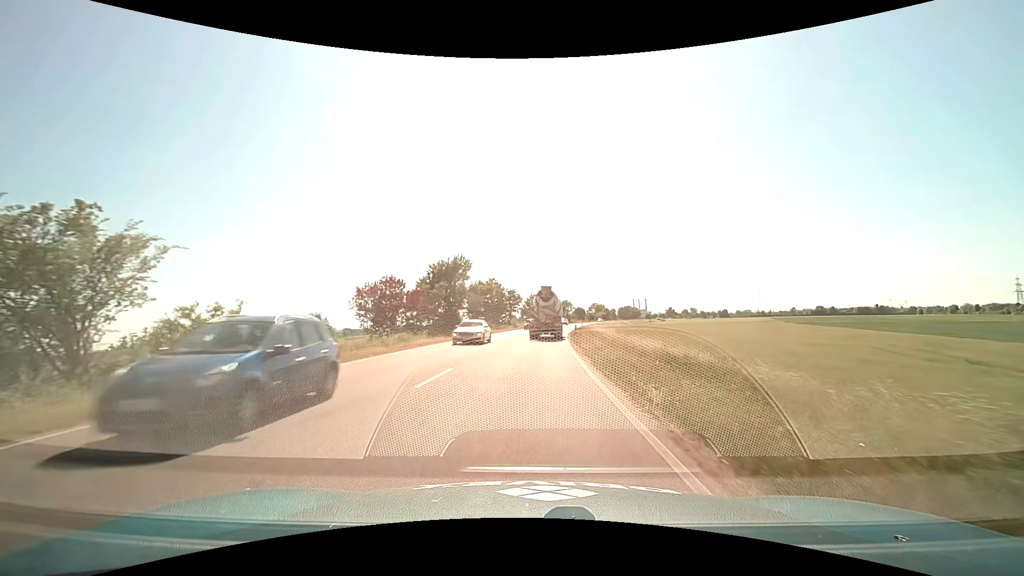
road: primary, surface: asphalt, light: Day
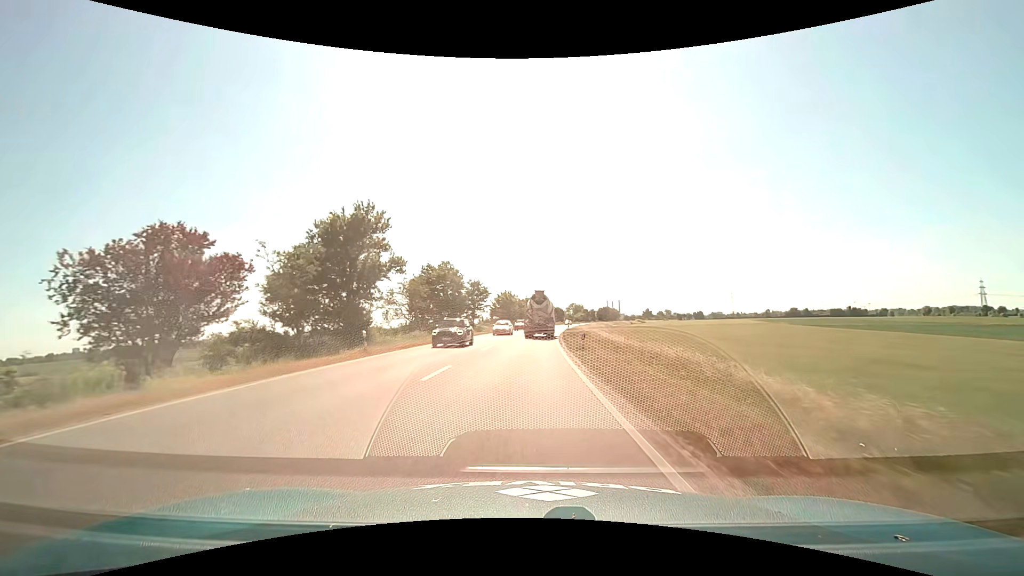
(+0.5, +23.2) m; +3°
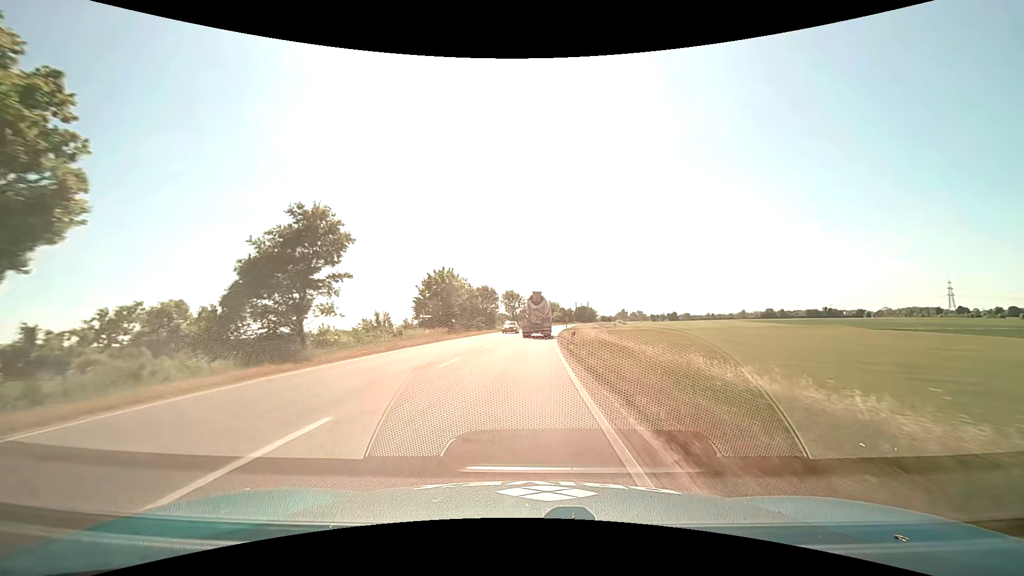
(+1.5, +45.3) m; +4°
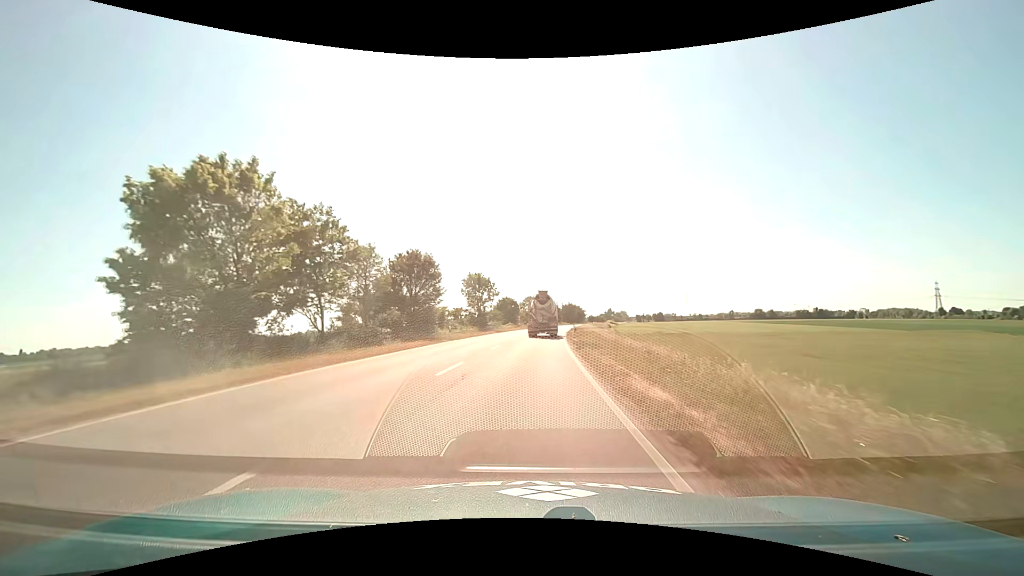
(+0.8, +39.2) m; +2°
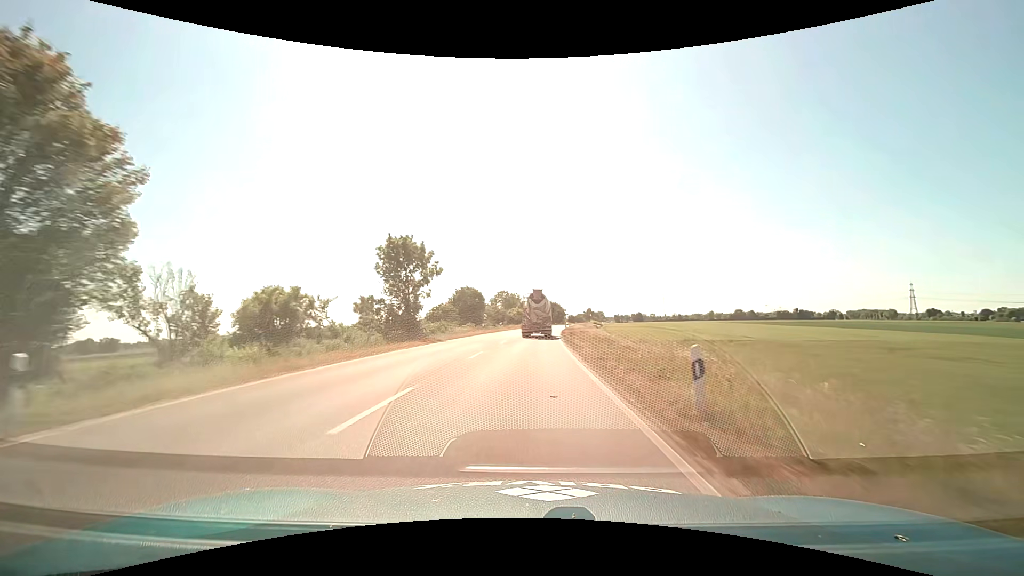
(+0.8, +30.7) m; +3°
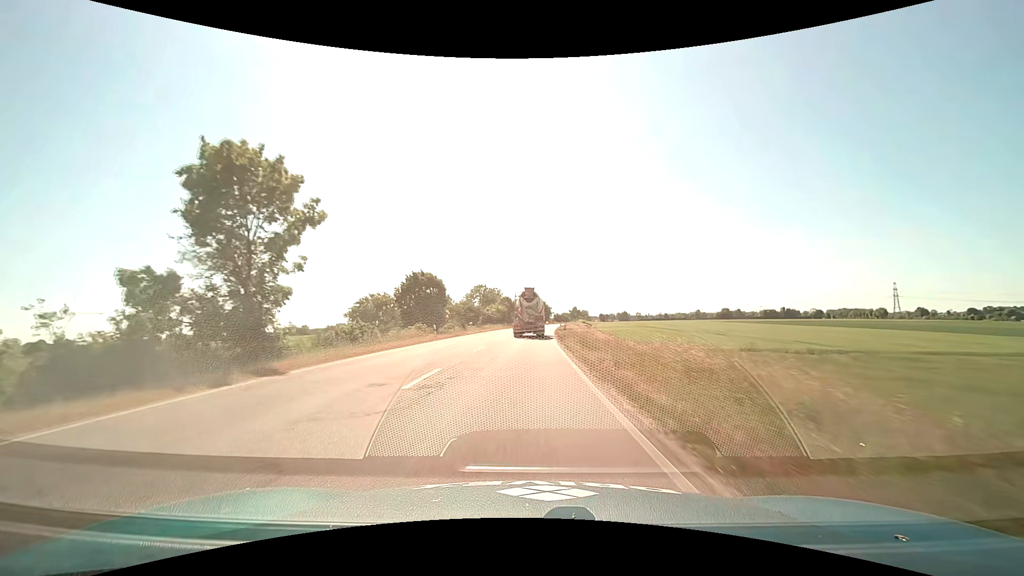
(+0.4, +20.8) m; +2°
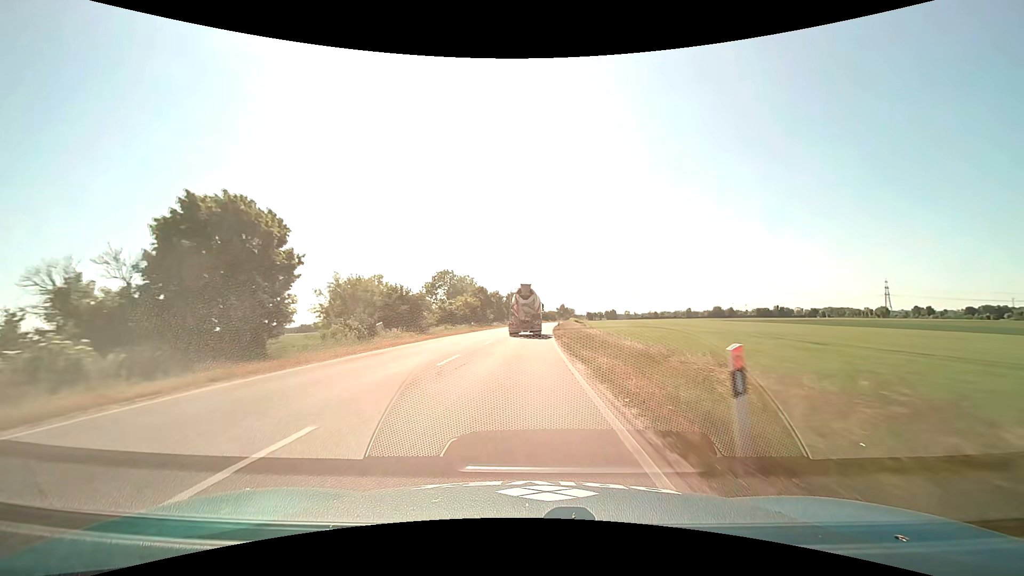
(+0.5, +31.5) m; +2°
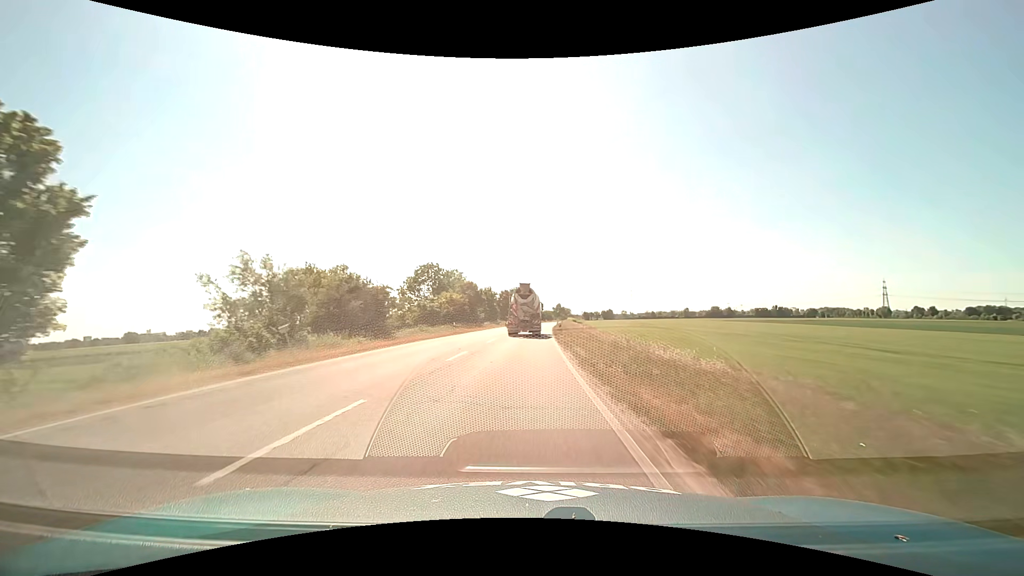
(+0.1, +10.3) m; +1°
(0, +10) (0, +20) (0, +30) (0, +40) (+1, +50) (+1, +60) (+2, +70) (+2, +80) (+3, +90) (+4, +100) m
